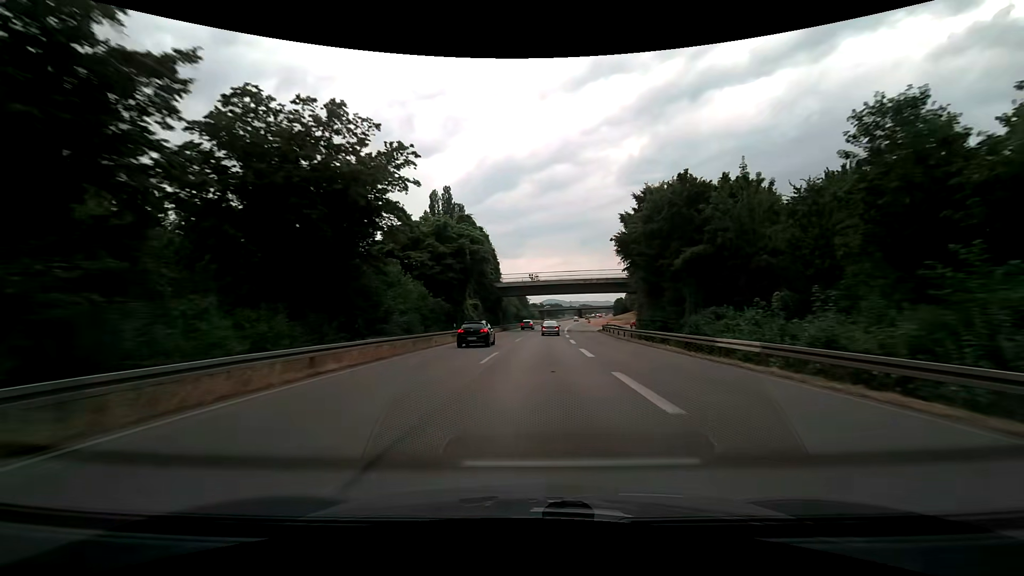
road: trunk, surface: asphalt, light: Day
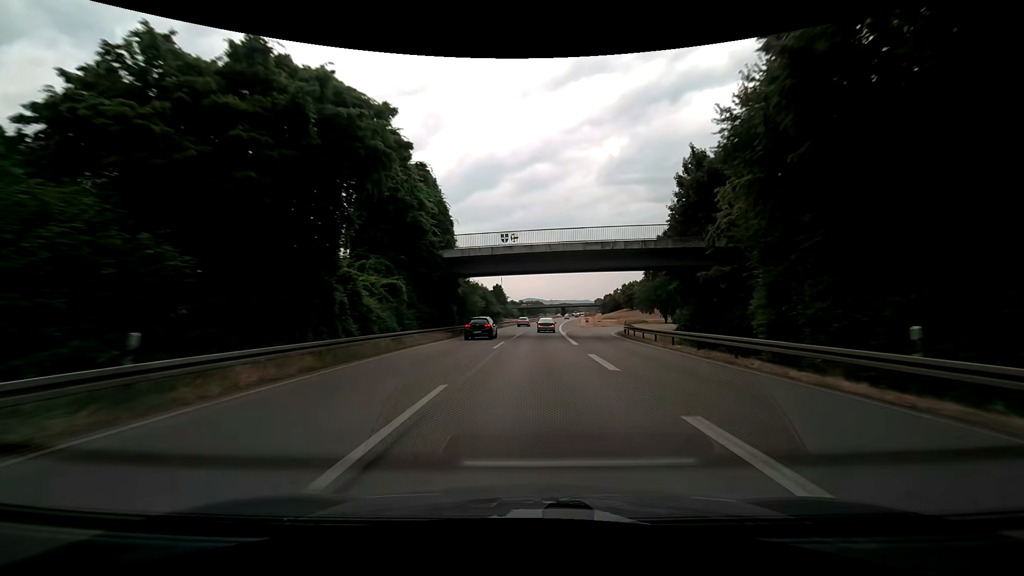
(+0.6, +30.5) m; +2°
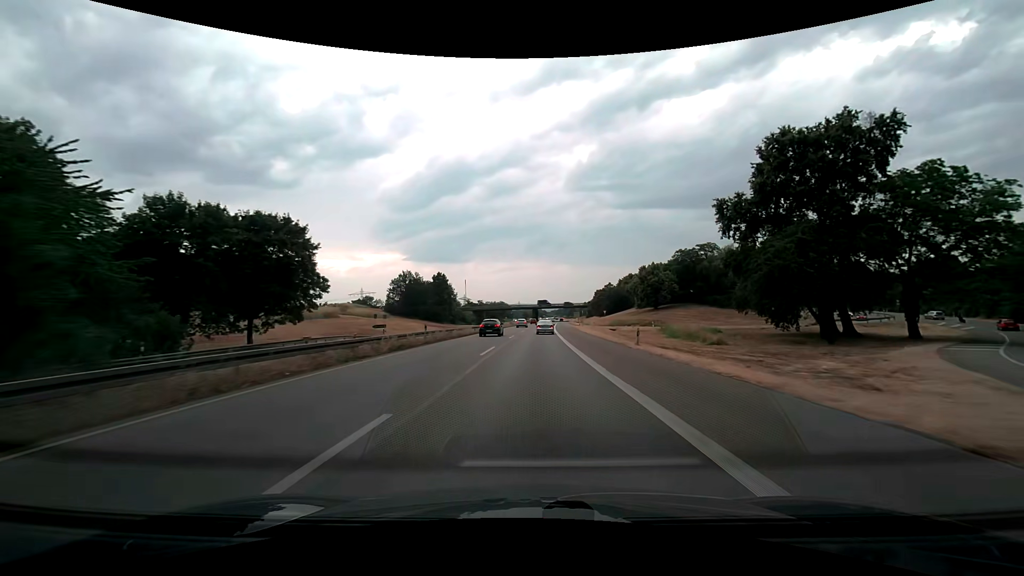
(+3.2, +76.2) m; +4°
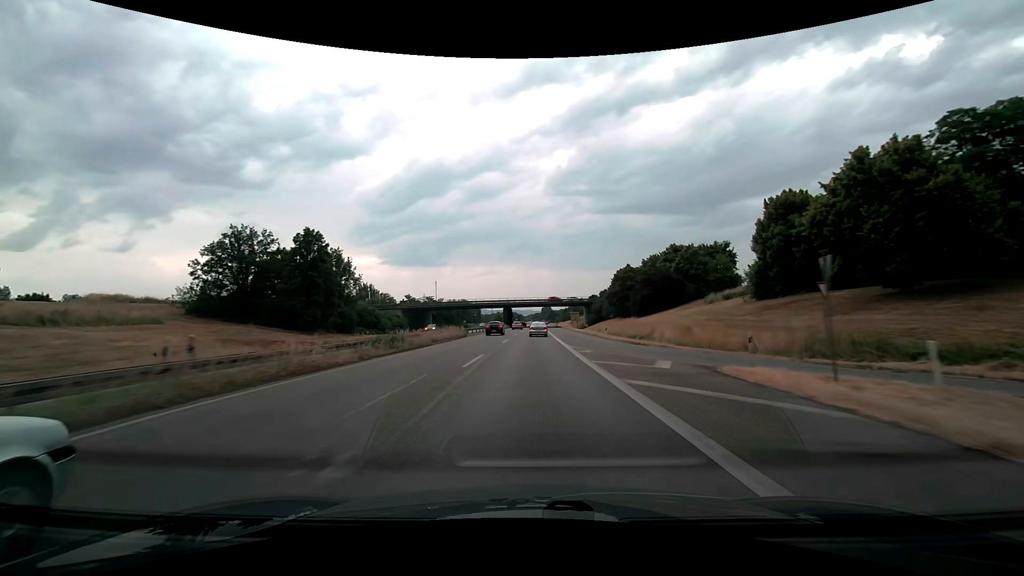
(+2.0, +77.9) m; +3°
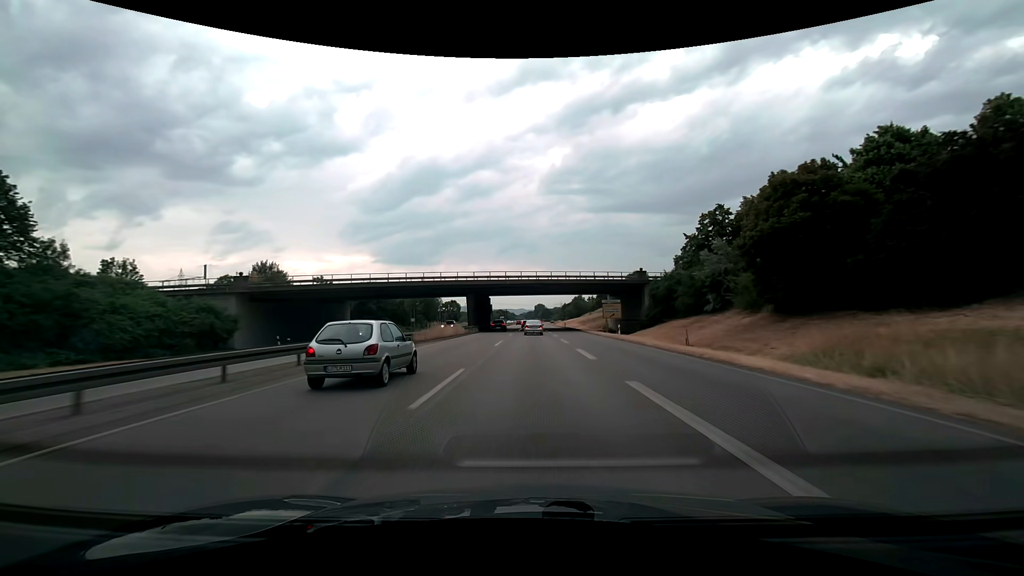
(+0.6, +62.7) m; +1°
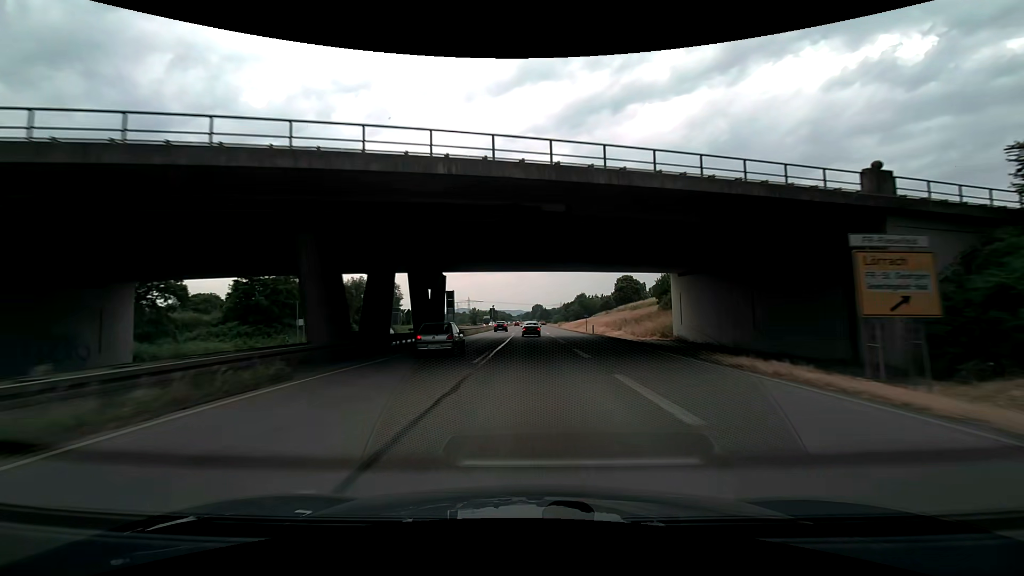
(+0.2, +46.4) m; 0°
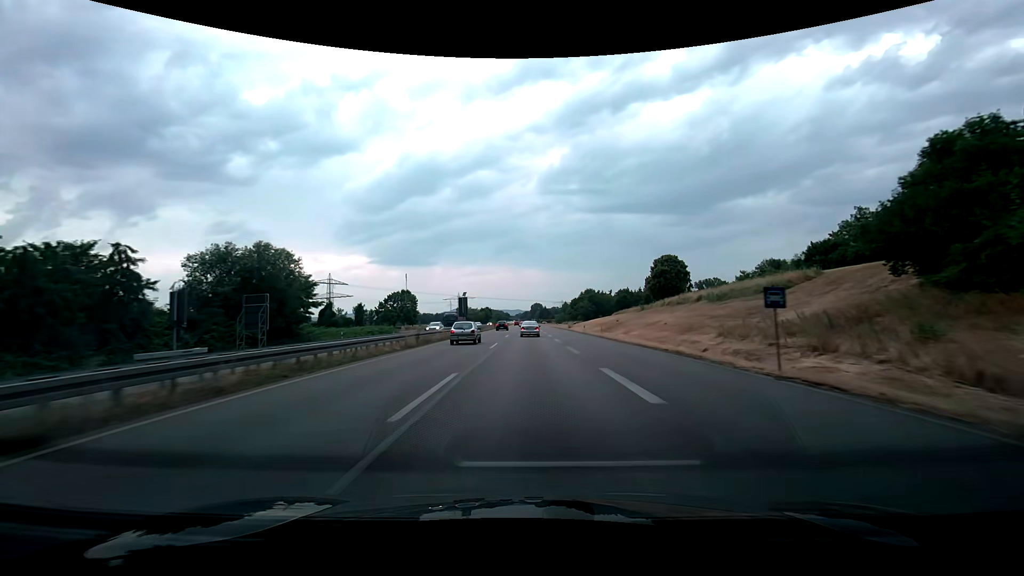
(+0.2, +46.5) m; 0°
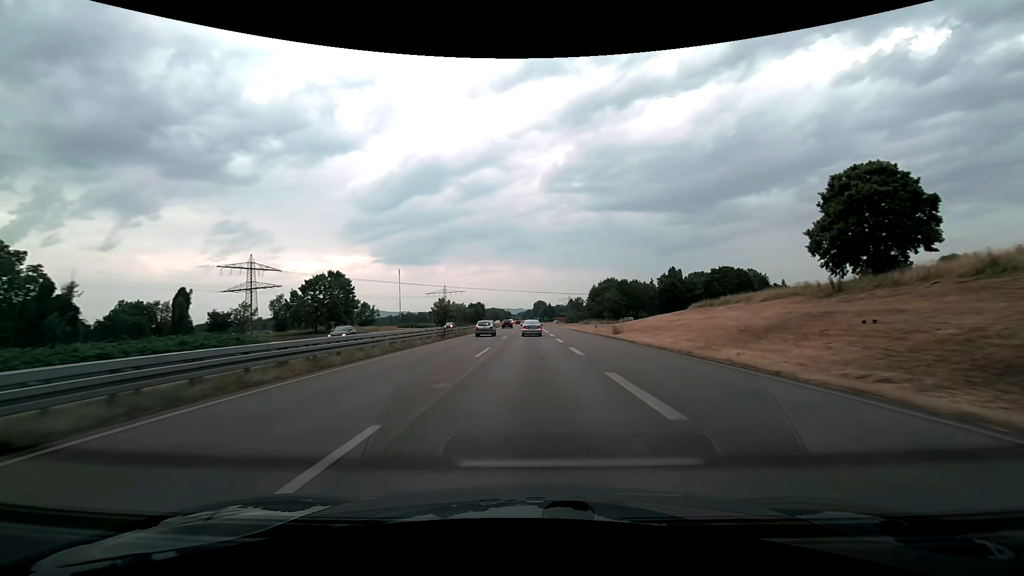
(-0.1, +61.5) m; 0°
(0, +10) (0, +20) (0, +30) (0, +40) (0, +50) (0, +60) (0, +70) (0, +80) (0, +90) (0, +100) m
